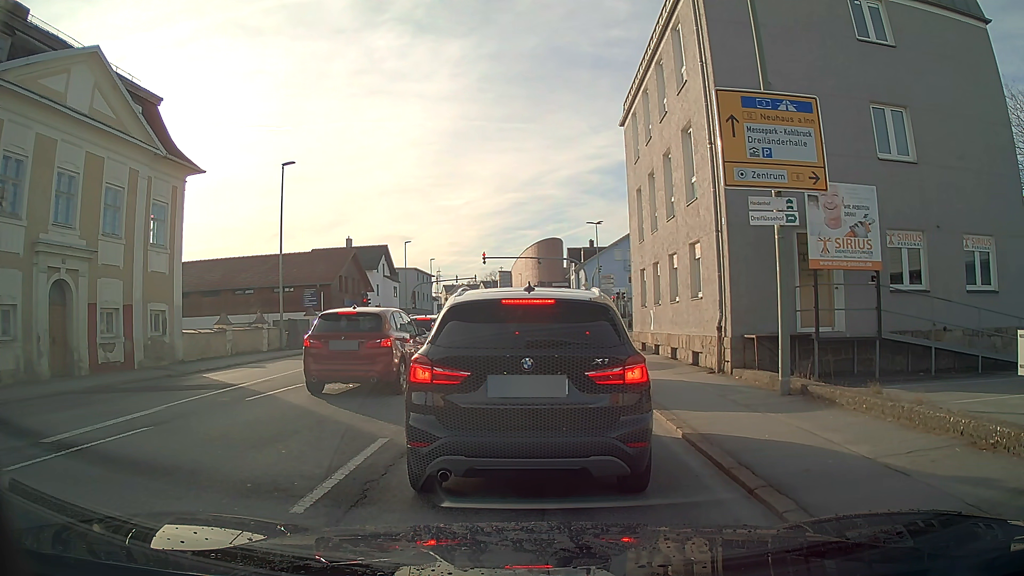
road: tertiary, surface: asphalt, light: Day
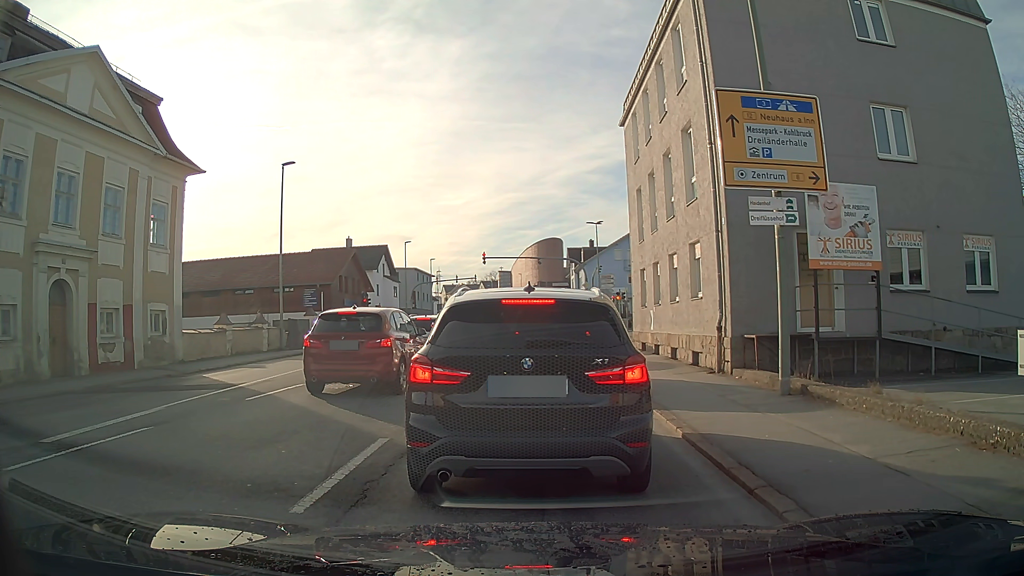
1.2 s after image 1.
(0.0, 0.0) m; 0°
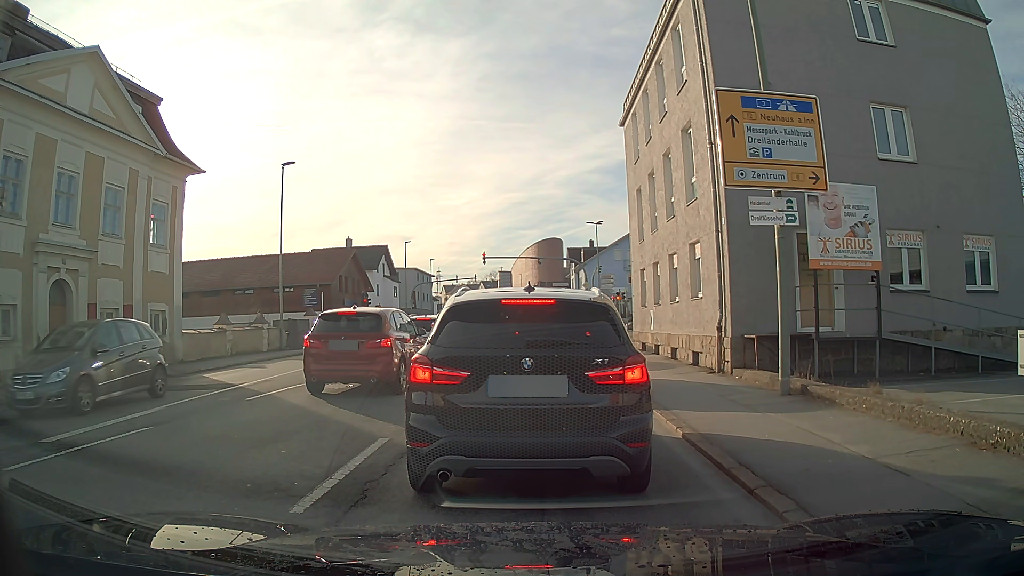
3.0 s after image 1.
(0.0, 0.0) m; 0°
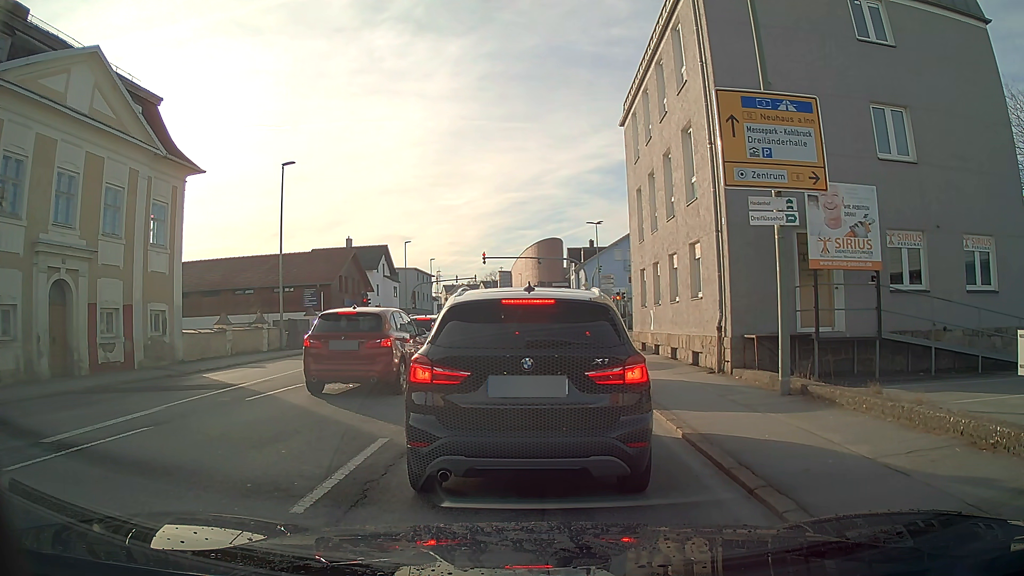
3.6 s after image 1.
(0.0, 0.0) m; 0°
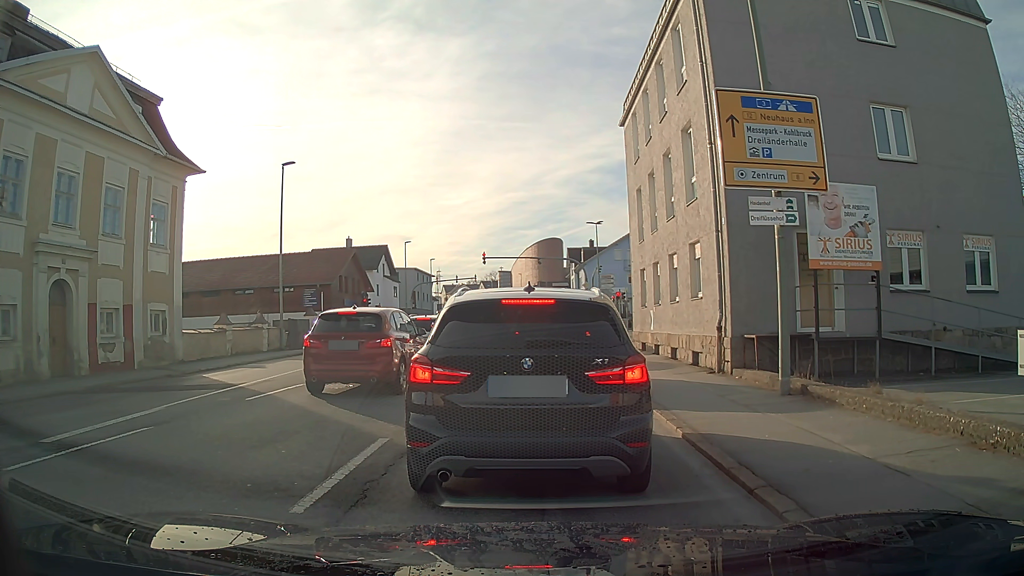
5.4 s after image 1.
(0.0, 0.0) m; 0°
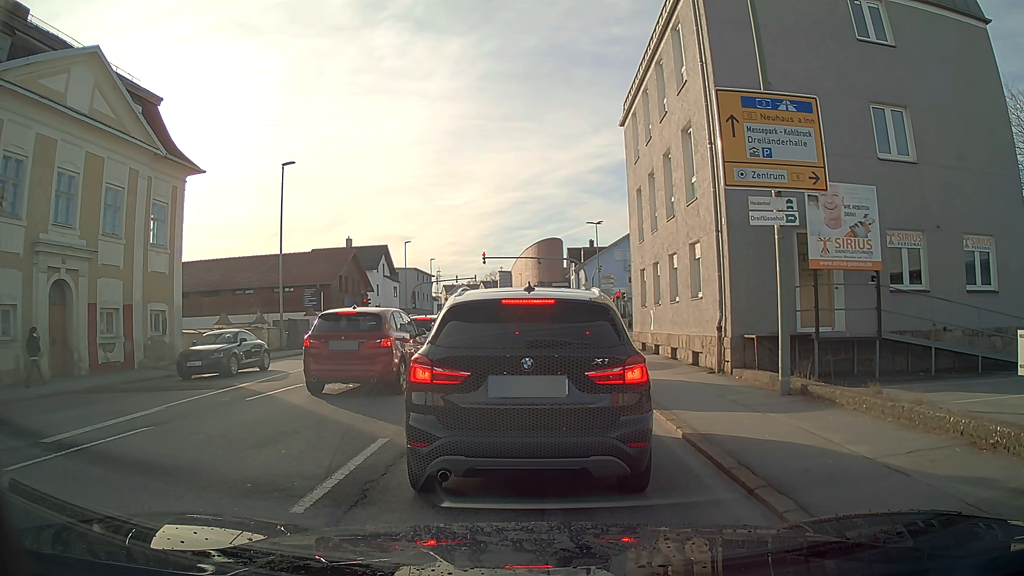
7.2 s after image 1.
(0.0, 0.0) m; 0°
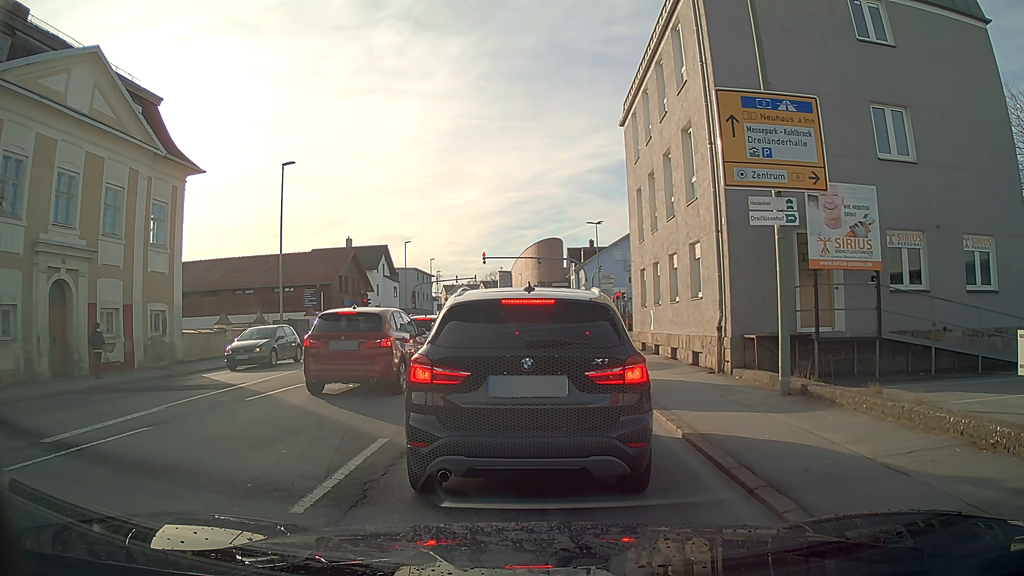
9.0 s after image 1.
(0.0, 0.0) m; 0°
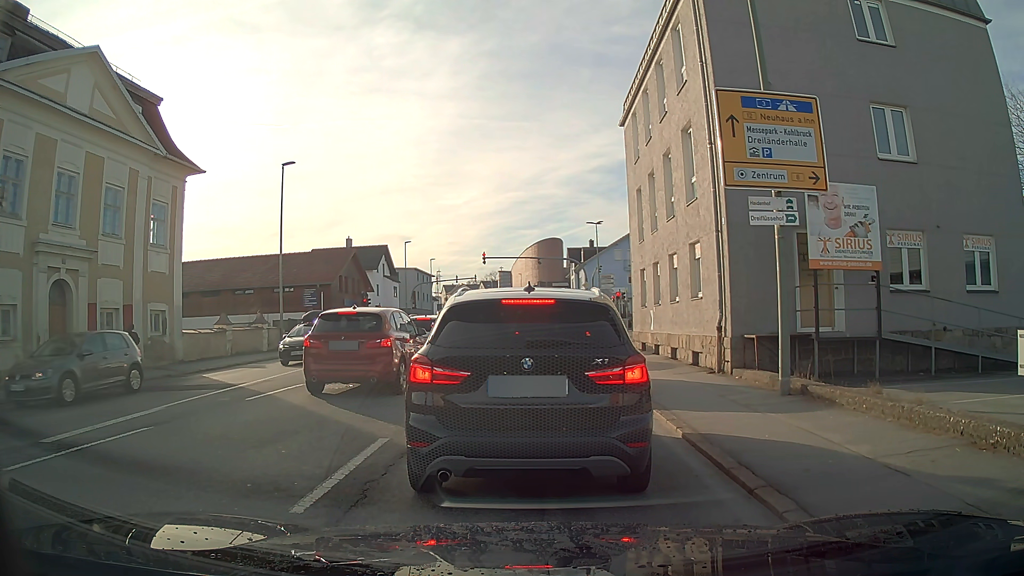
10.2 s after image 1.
(0.0, 0.0) m; 0°
(0, +10) (0, +20) (0, +30) (+1, +40) (+1, +50) (+2, +60) (+2, +70) (+2, +80) (+1, +90) (+1, +100) m
